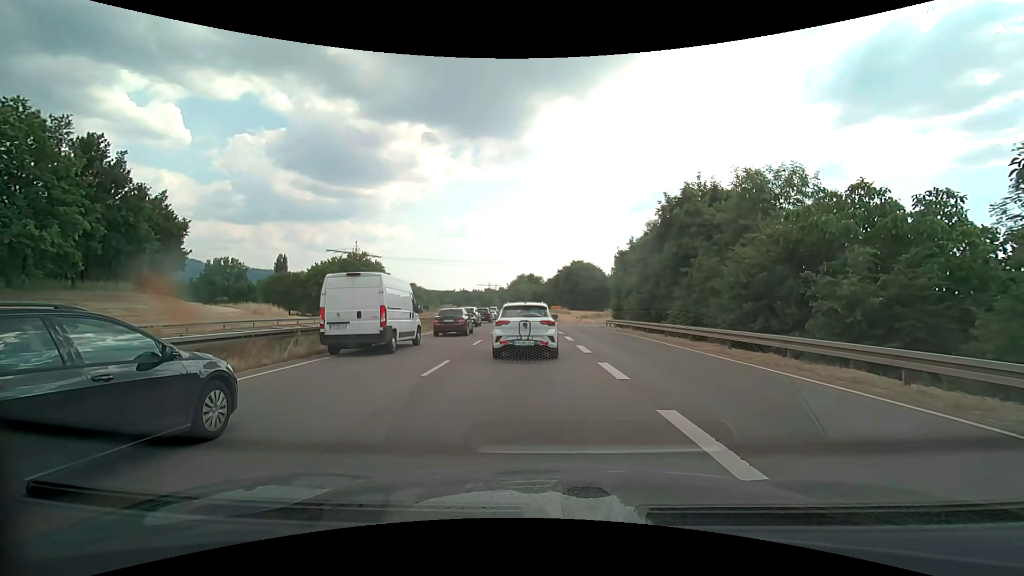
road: trunk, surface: asphalt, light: Day
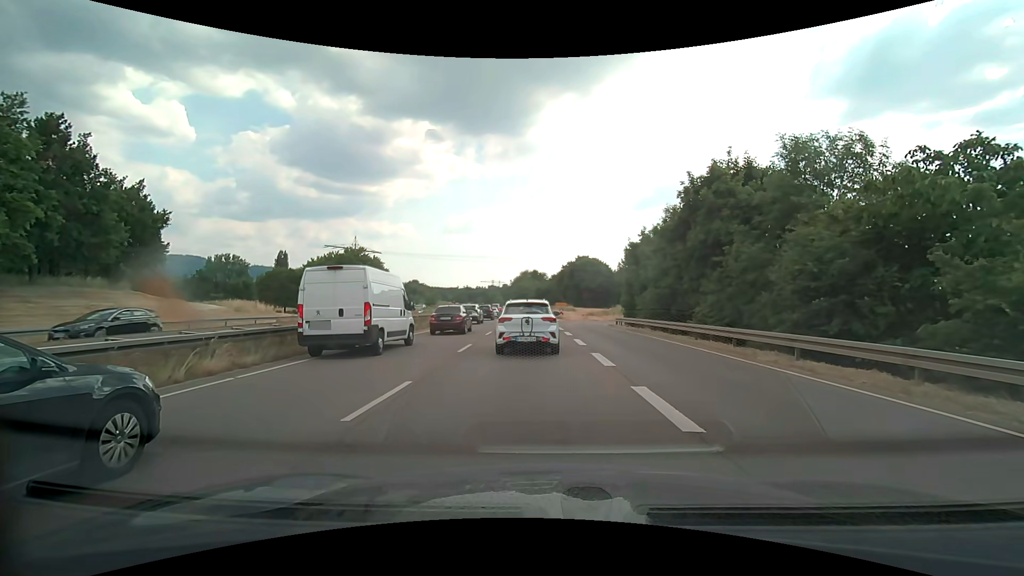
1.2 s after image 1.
(-0.1, +4.2) m; -1°
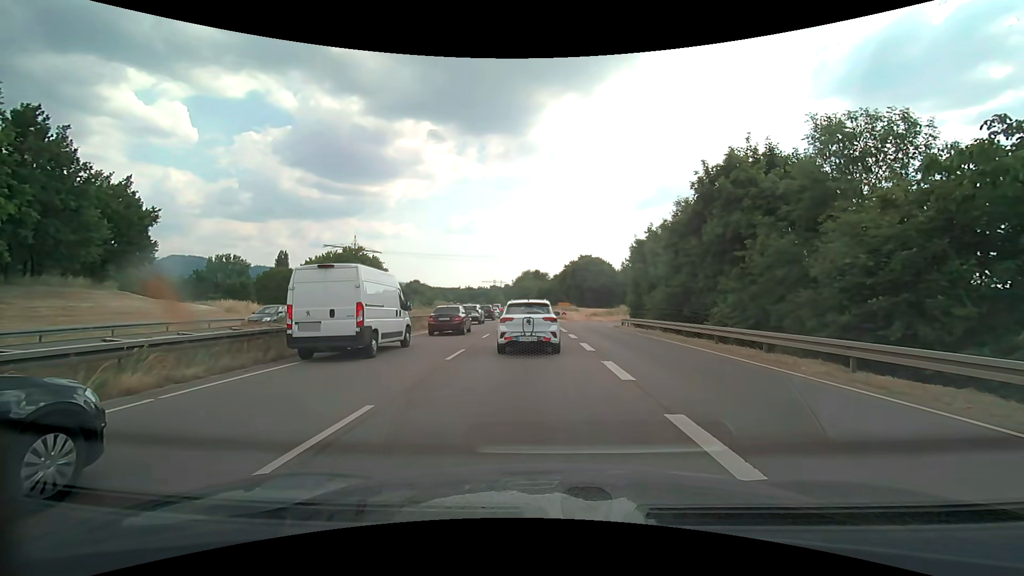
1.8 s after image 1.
(0.0, +2.2) m; 0°
(0, +10) (0, +20) (-1, +30) (-1, +40) (-1, +50) (-2, +60) (-2, +70) (-3, +80) (-3, +90) (-4, +100) m
